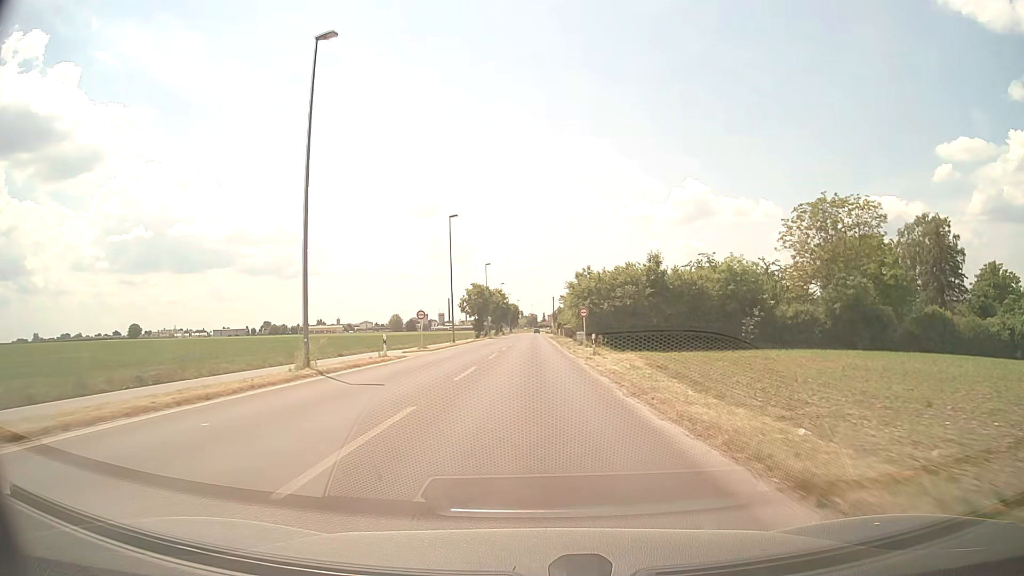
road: secondary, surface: asphalt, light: Day
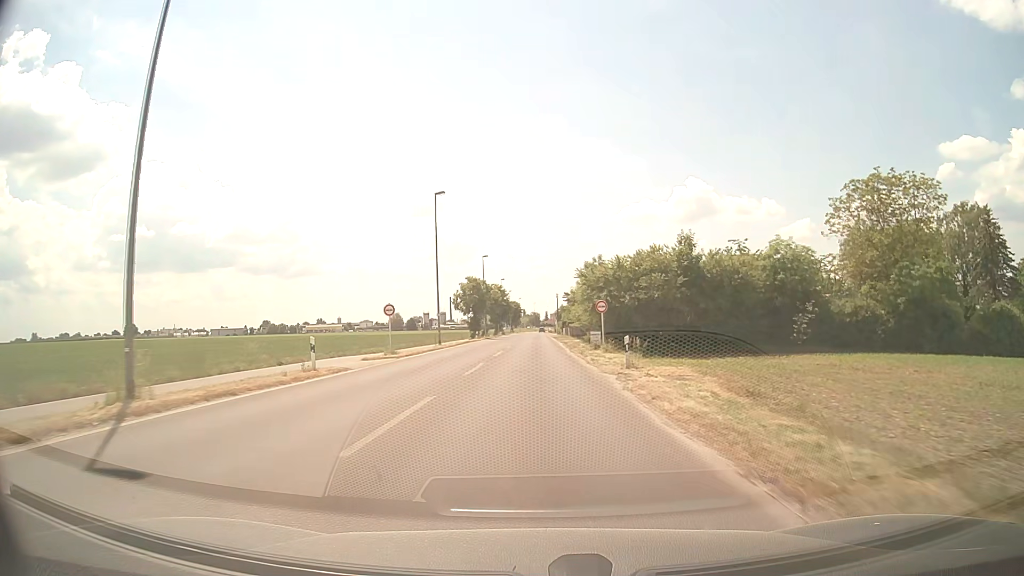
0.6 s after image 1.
(0.0, +10.3) m; 0°
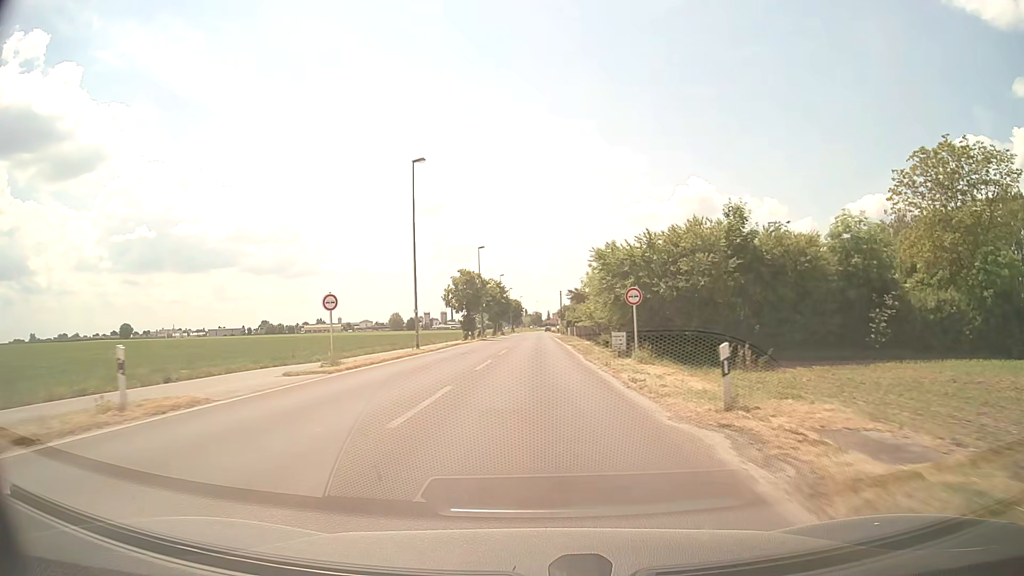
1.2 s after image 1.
(0.0, +10.3) m; 0°
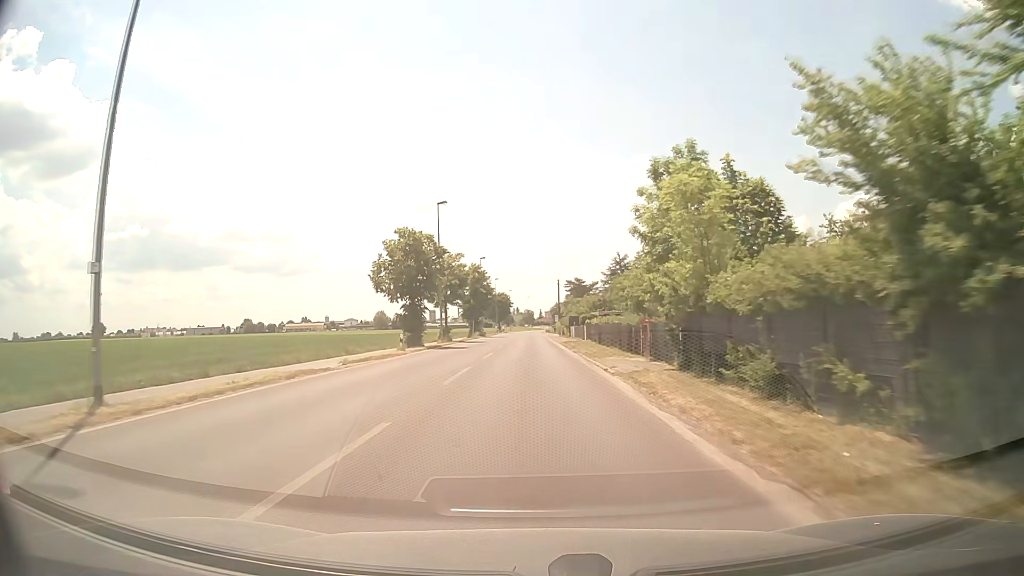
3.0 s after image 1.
(+0.1, +30.3) m; +1°
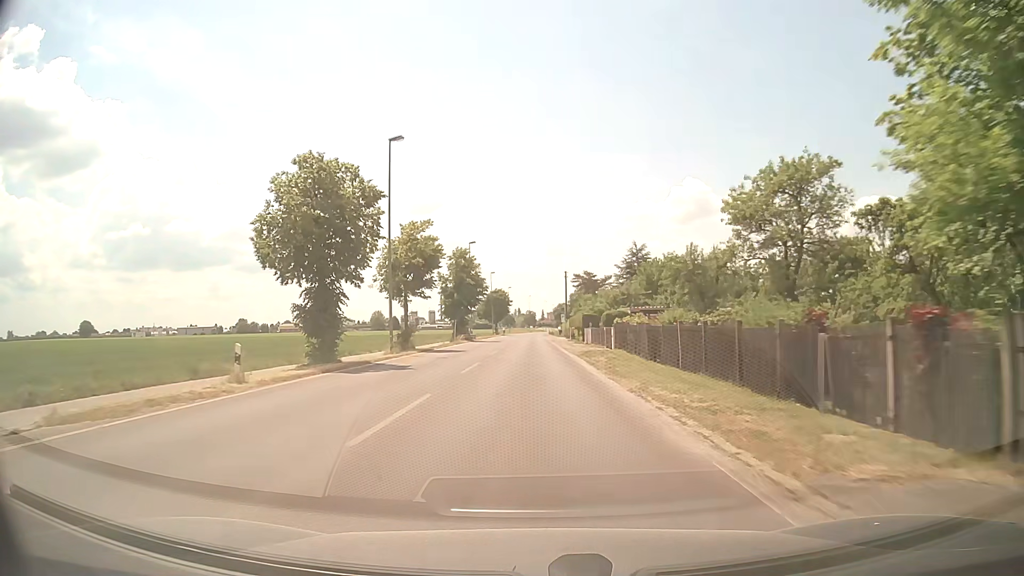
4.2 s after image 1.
(0.0, +19.8) m; 0°
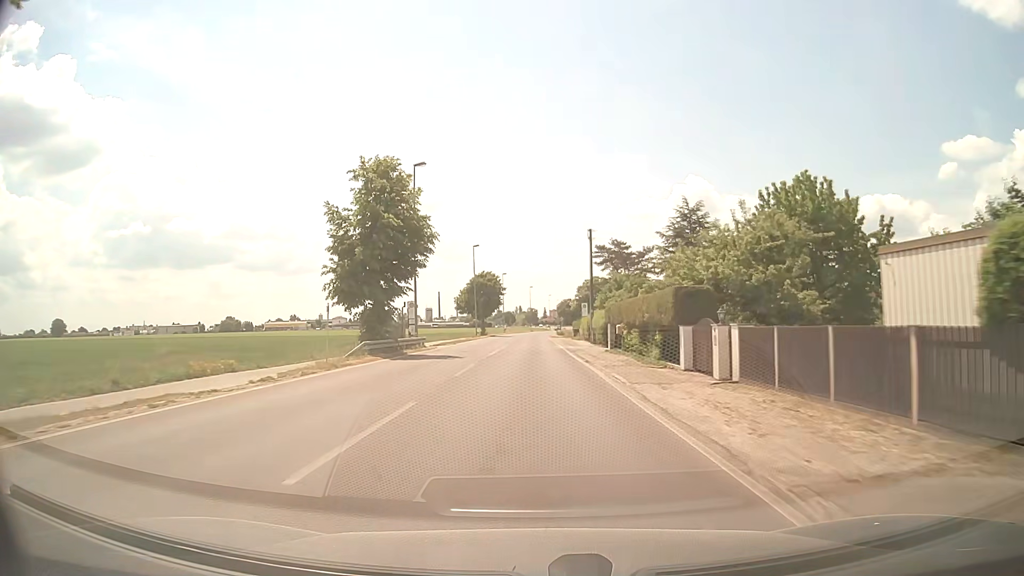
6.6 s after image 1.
(-0.1, +38.4) m; 0°
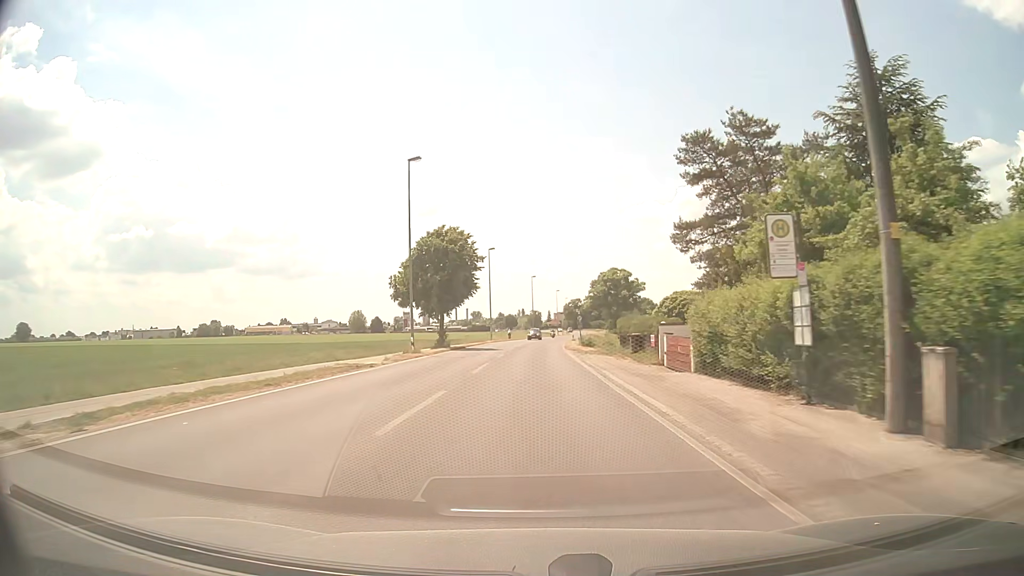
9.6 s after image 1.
(0.0, +45.8) m; 0°
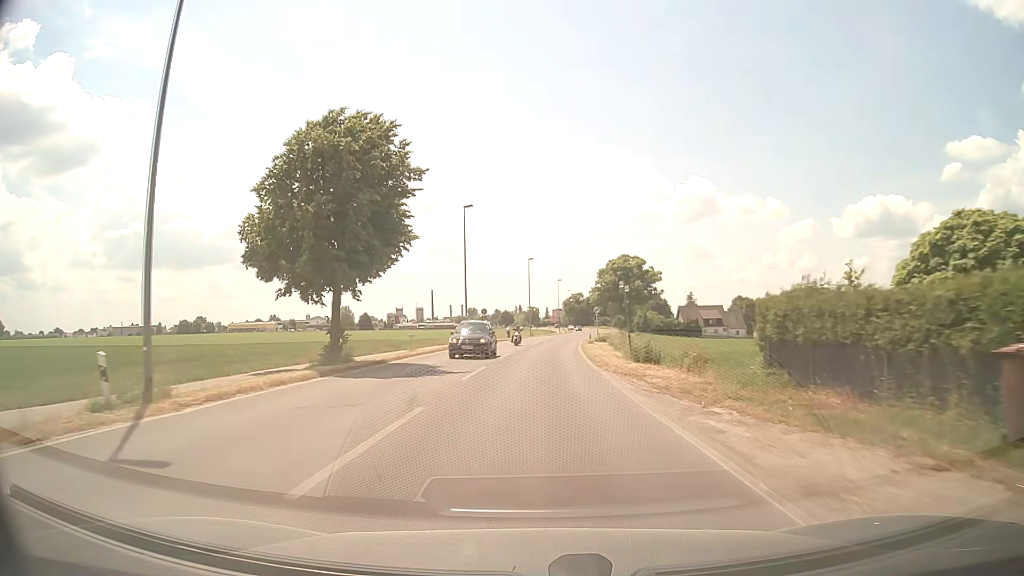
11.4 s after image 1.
(0.0, +27.9) m; 0°
(0, +10) (0, +20) (0, +30) (+1, +40) (+1, +50) (+2, +60) (+3, +70) (+4, +80) (+5, +90) (+6, +100) m
